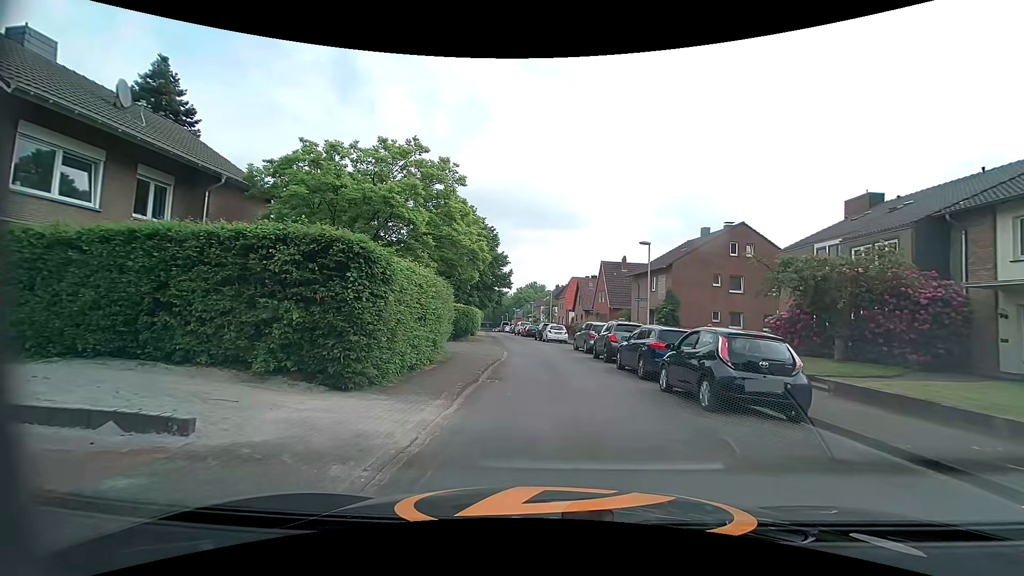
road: residential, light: Day
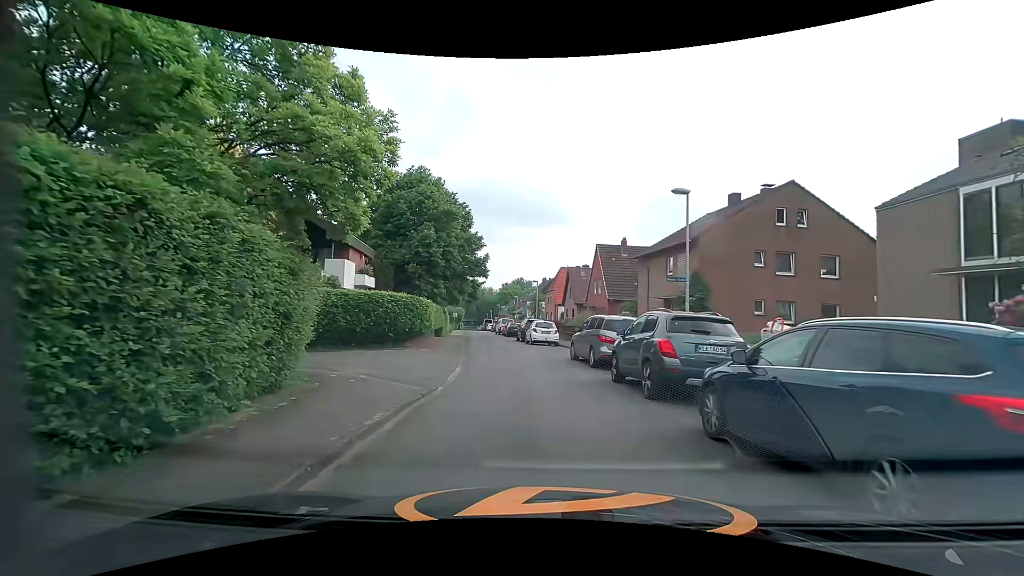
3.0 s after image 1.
(+0.2, +10.4) m; +2°
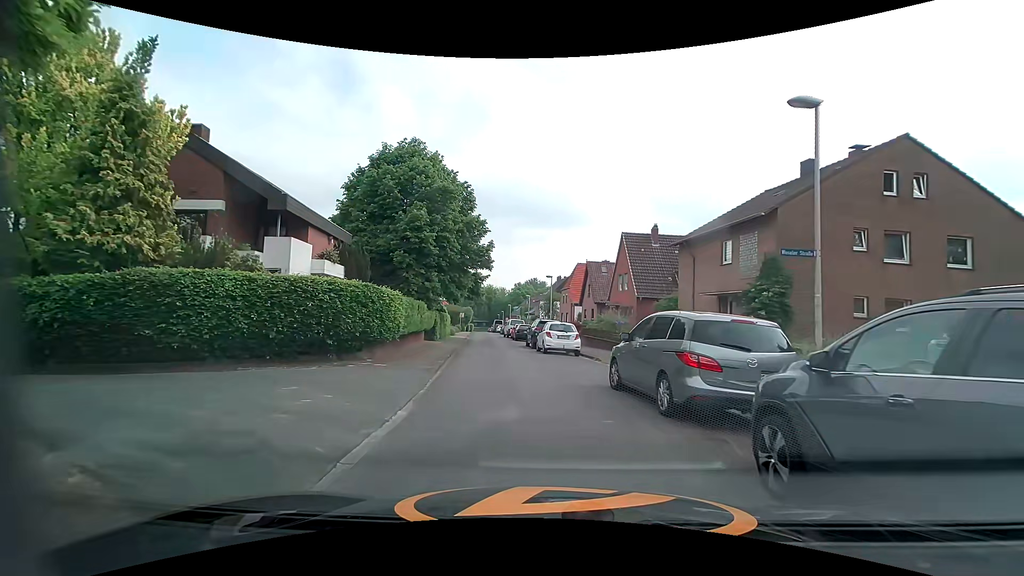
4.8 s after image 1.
(-0.2, +7.4) m; -3°
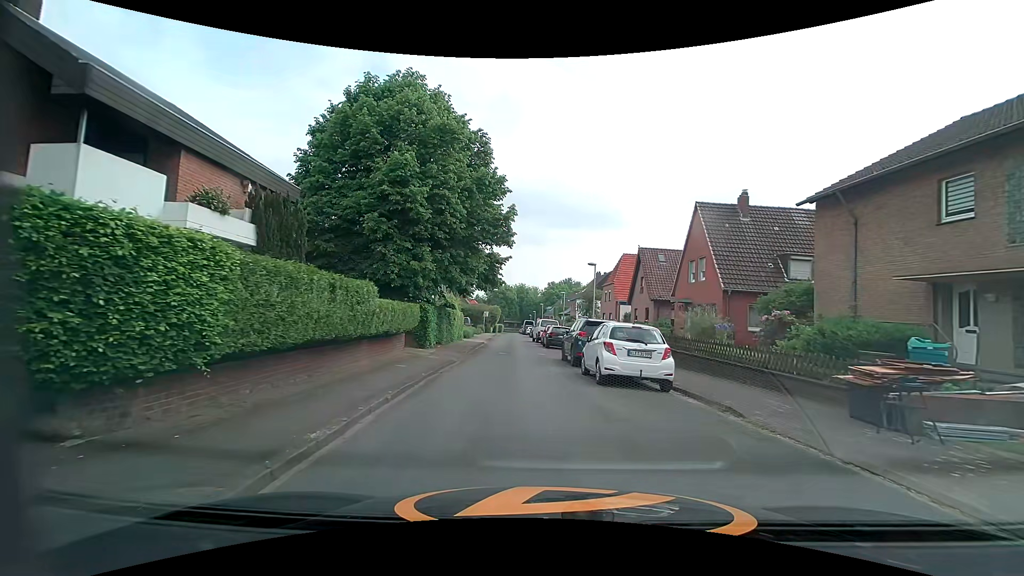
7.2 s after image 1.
(-0.1, +11.1) m; -4°
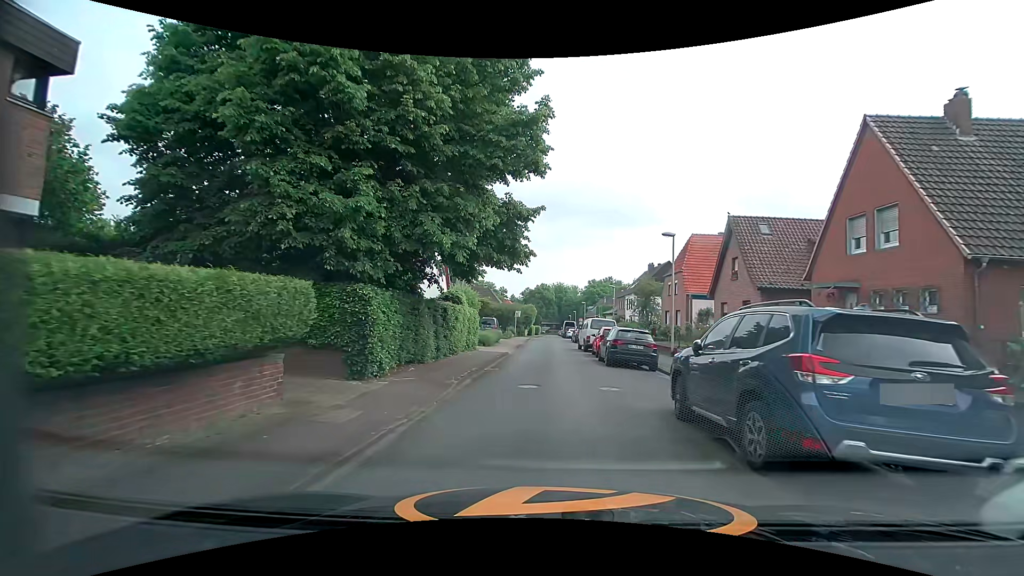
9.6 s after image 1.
(-0.3, +12.1) m; -3°
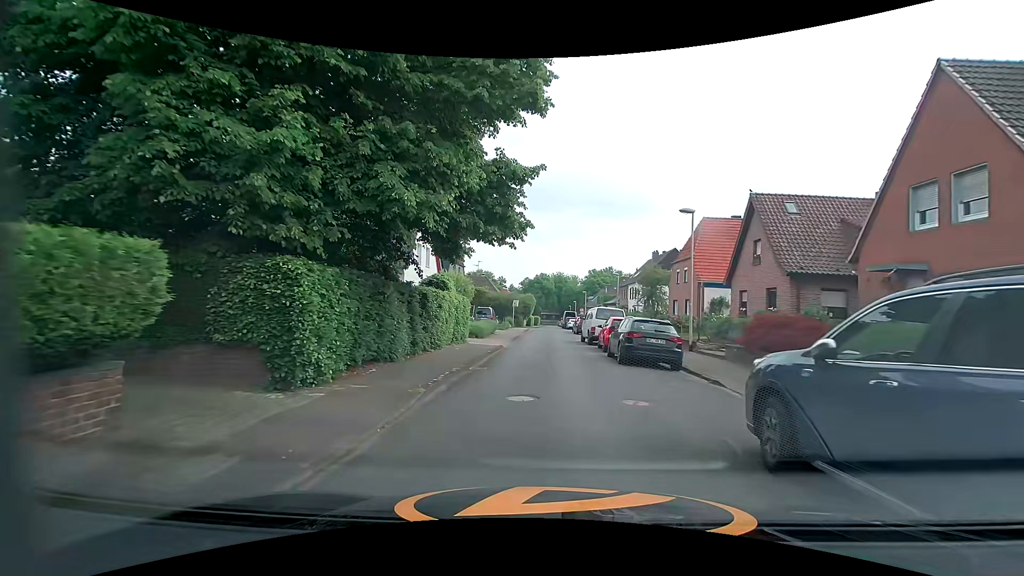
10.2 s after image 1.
(0.0, +3.2) m; 0°
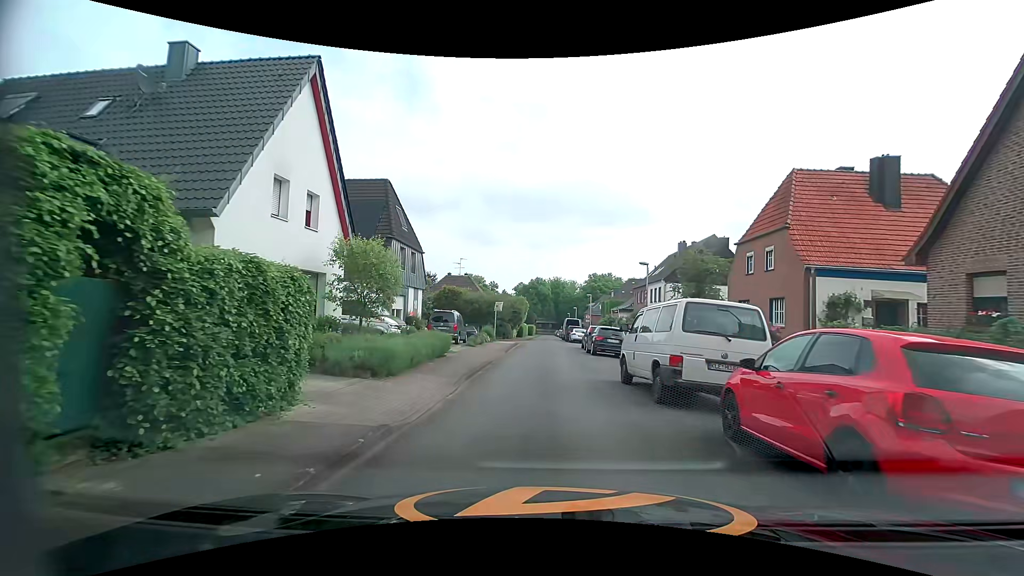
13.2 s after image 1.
(+0.2, +16.1) m; +1°
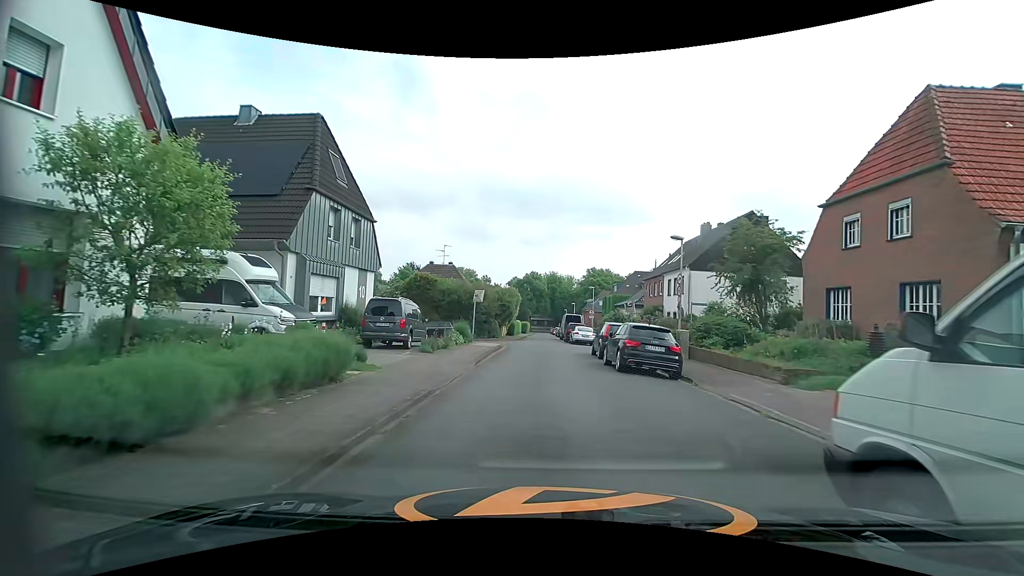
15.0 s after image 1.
(-0.1, +9.5) m; 0°
